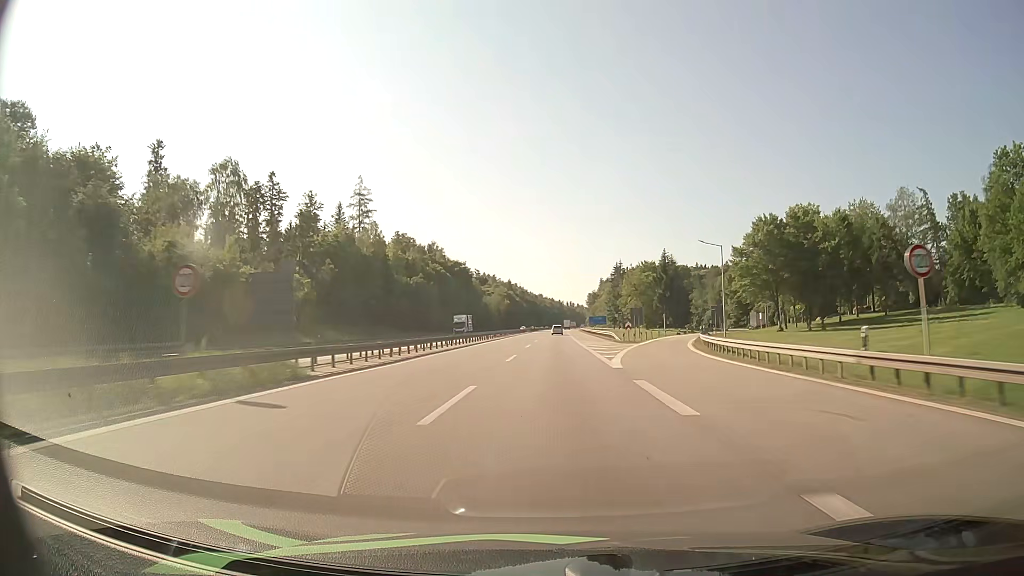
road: motorway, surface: asphalt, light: Day
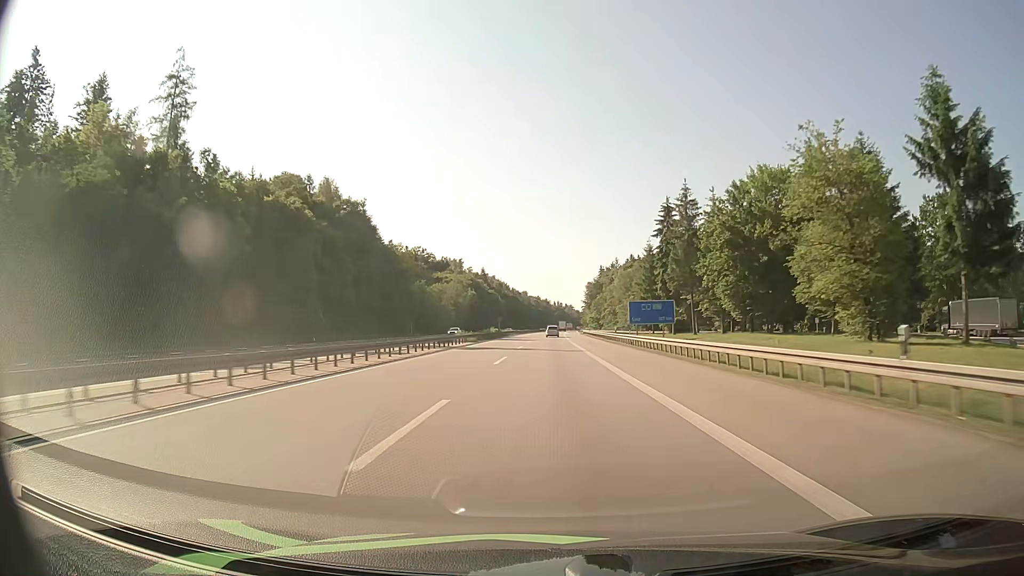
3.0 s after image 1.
(+1.1, +93.5) m; +1°
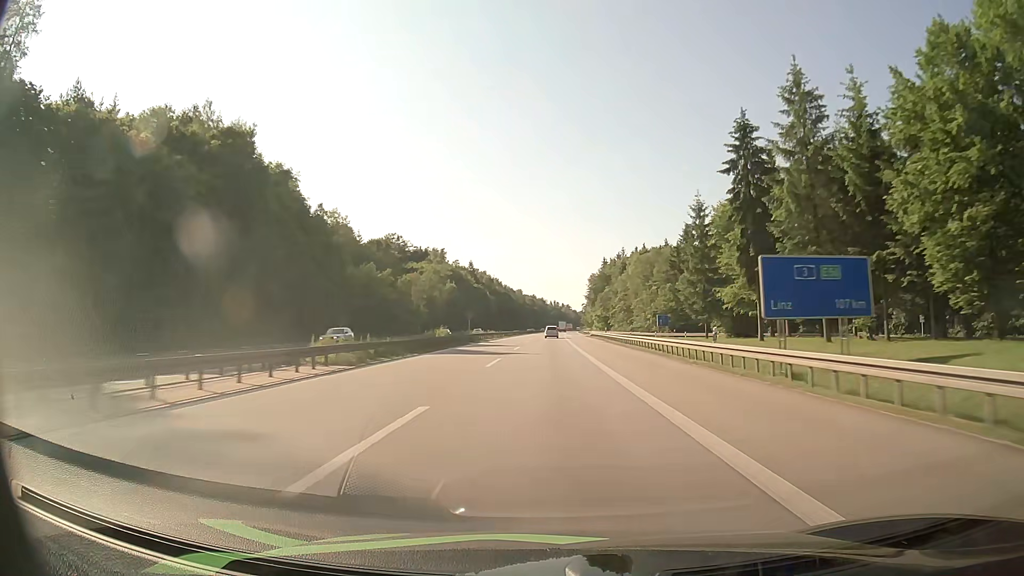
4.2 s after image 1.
(+0.2, +37.3) m; +1°
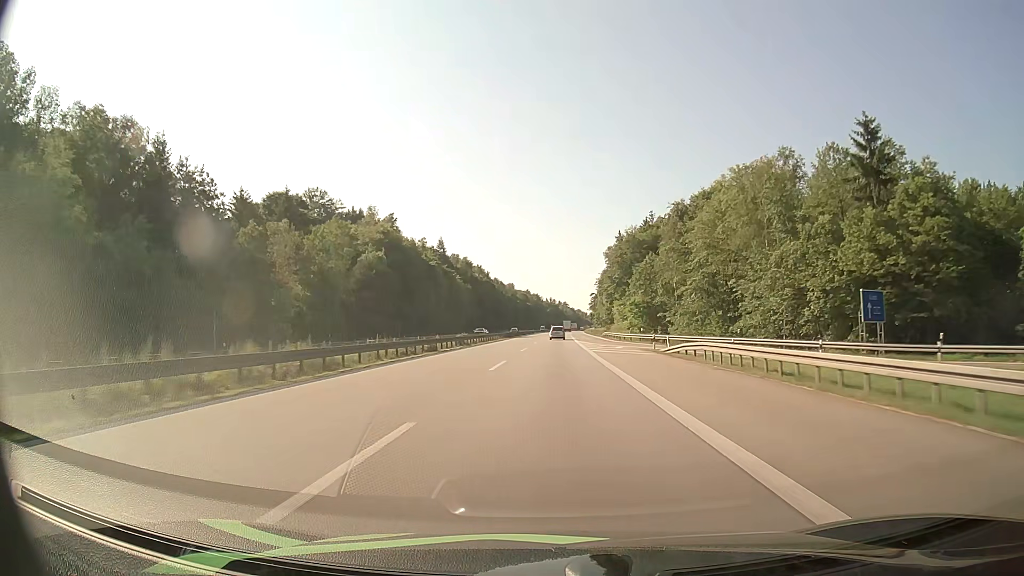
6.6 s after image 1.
(+0.1, +74.3) m; 0°
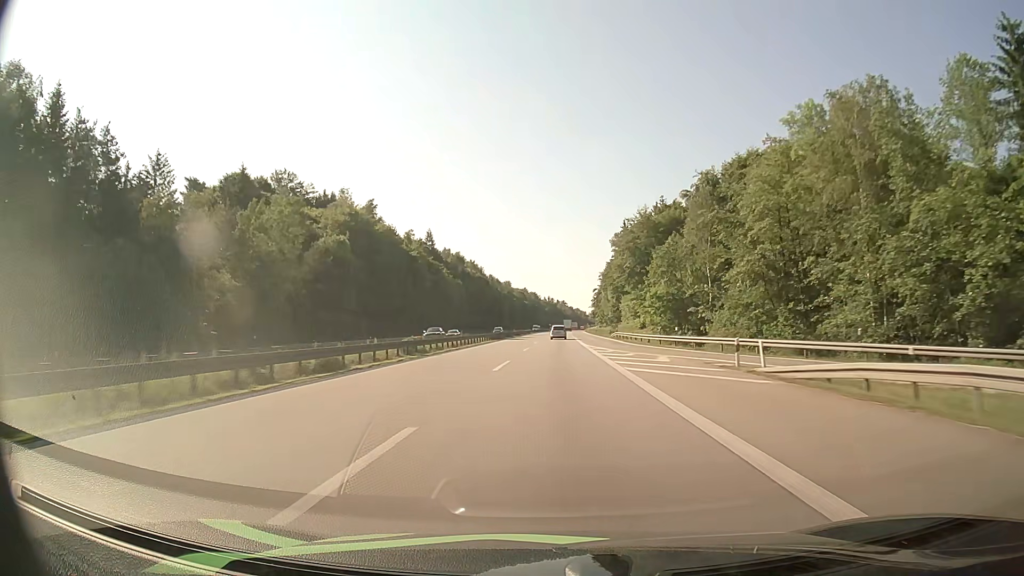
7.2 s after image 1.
(0.0, +18.5) m; 0°
(0, +10) (0, +20) (0, +30) (0, +40) (0, +50) (0, +60) (+1, +70) (+1, +80) (+1, +90) (+1, +100) m
